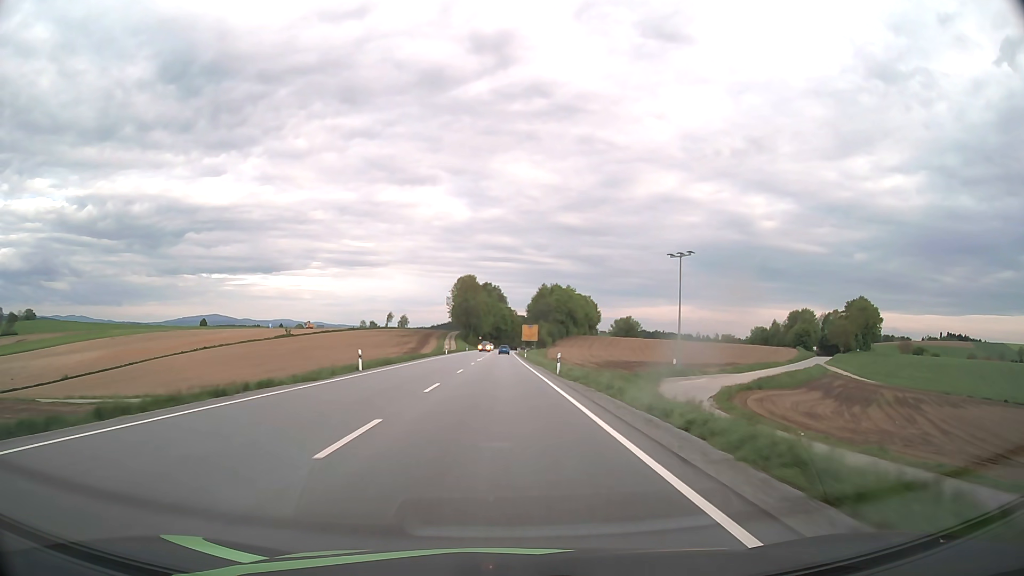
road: primary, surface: asphalt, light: Day
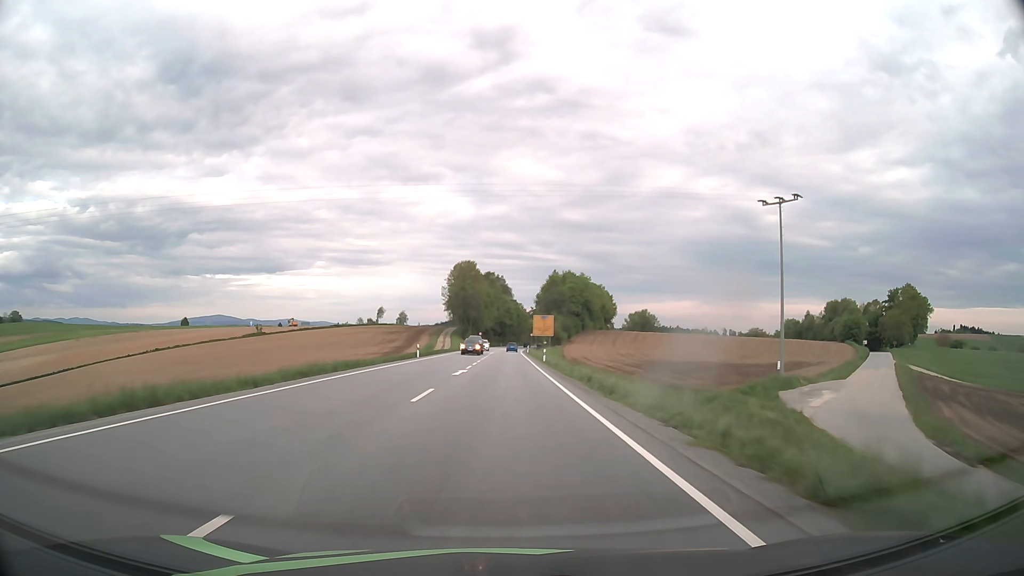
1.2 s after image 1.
(-0.1, +31.7) m; 0°
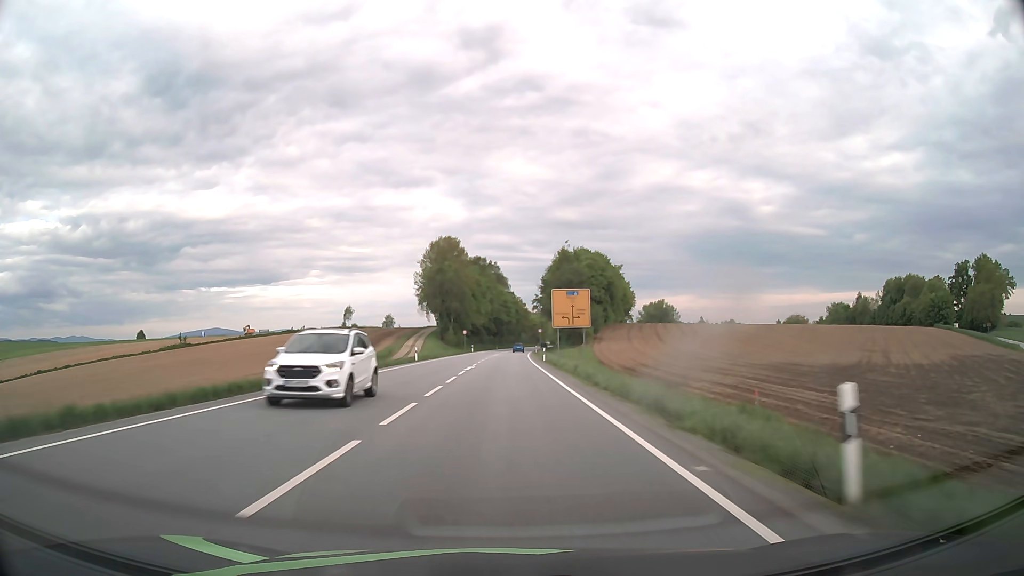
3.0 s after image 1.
(+0.1, +47.6) m; 0°
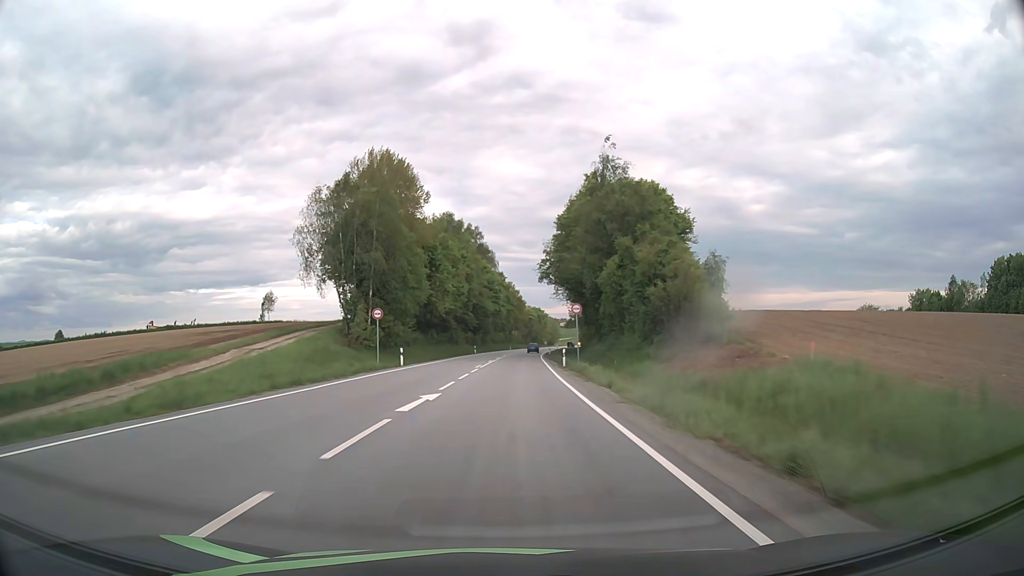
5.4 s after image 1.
(+0.3, +63.3) m; +1°
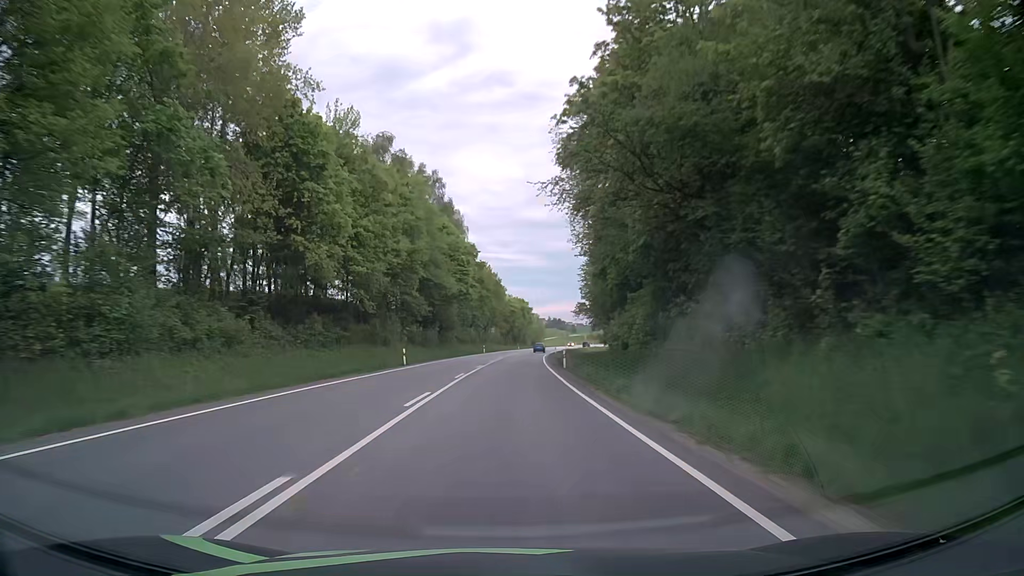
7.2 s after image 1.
(+0.8, +47.5) m; +2°
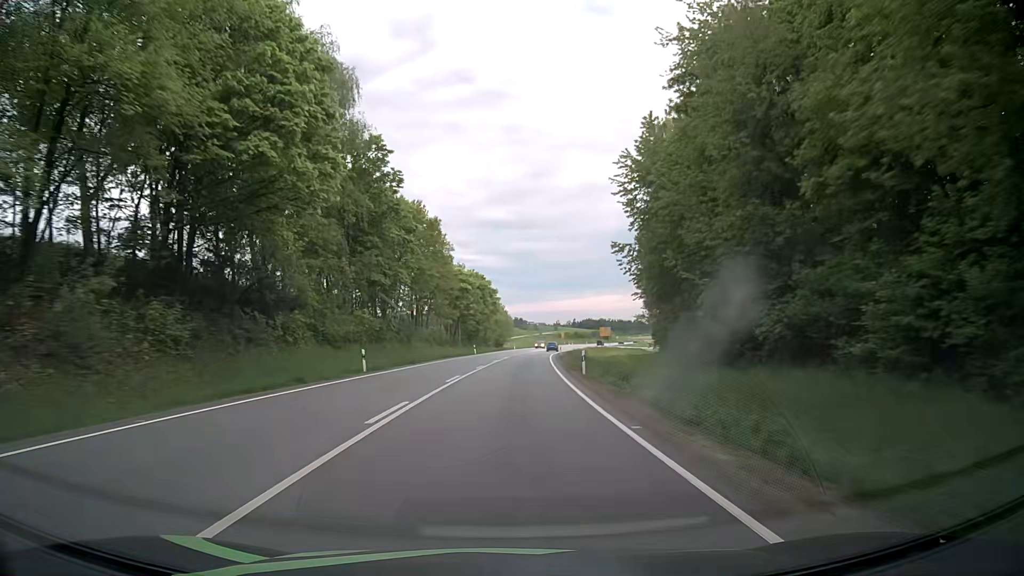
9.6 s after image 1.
(+1.7, +63.3) m; +3°
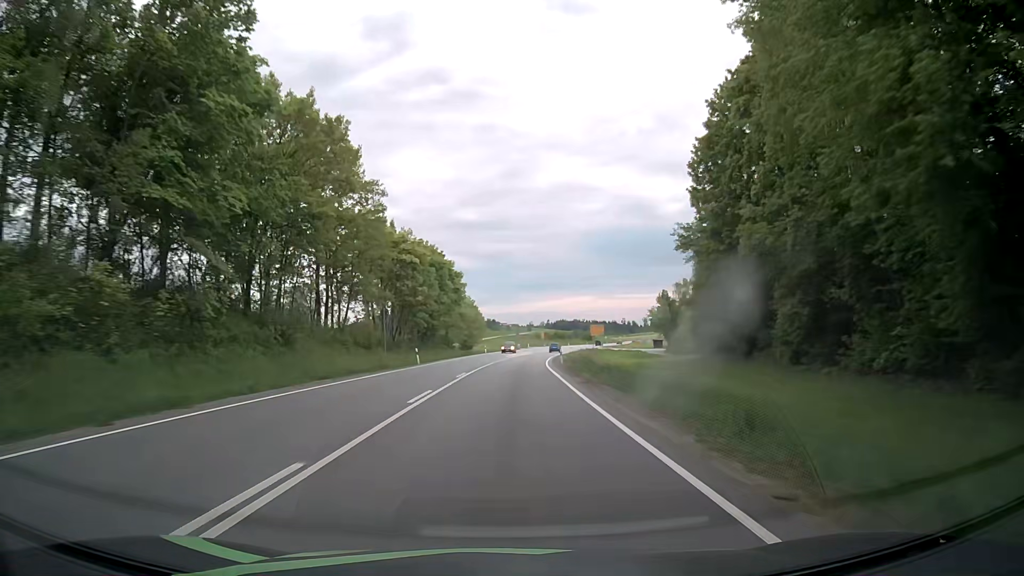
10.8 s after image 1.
(+0.6, +31.7) m; +2°
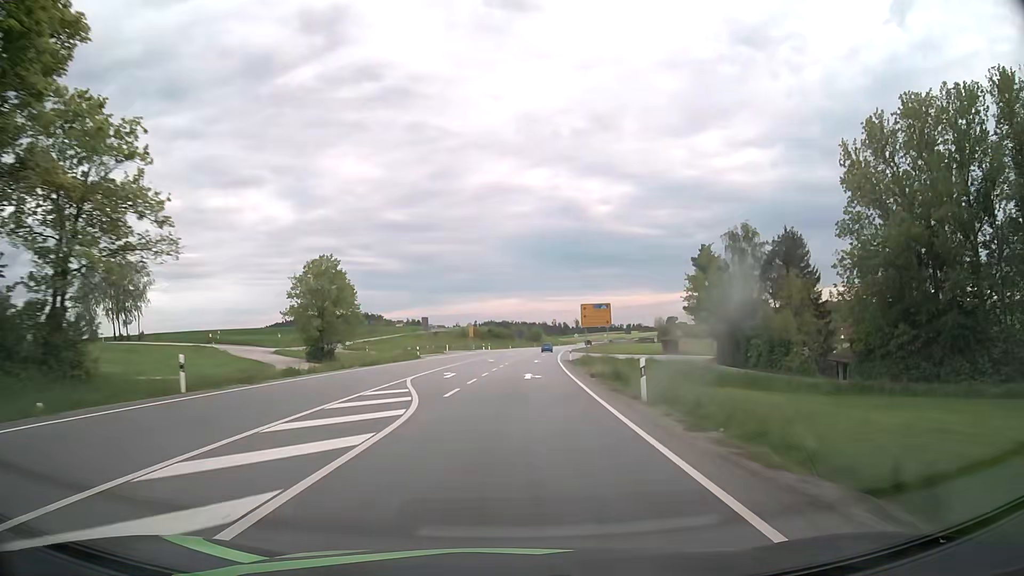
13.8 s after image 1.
(+4.1, +79.1) m; +6°
(0, +10) (0, +20) (+1, +30) (+1, +40) (+2, +50) (+2, +60) (+3, +70) (+4, +80) (+5, +90) (+6, +100) m
